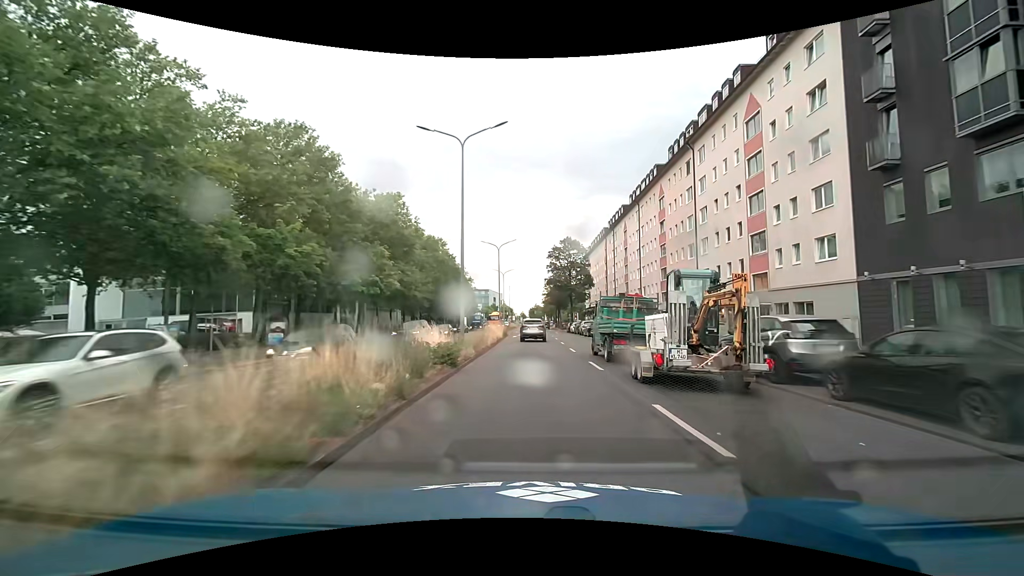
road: primary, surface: asphalt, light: Day
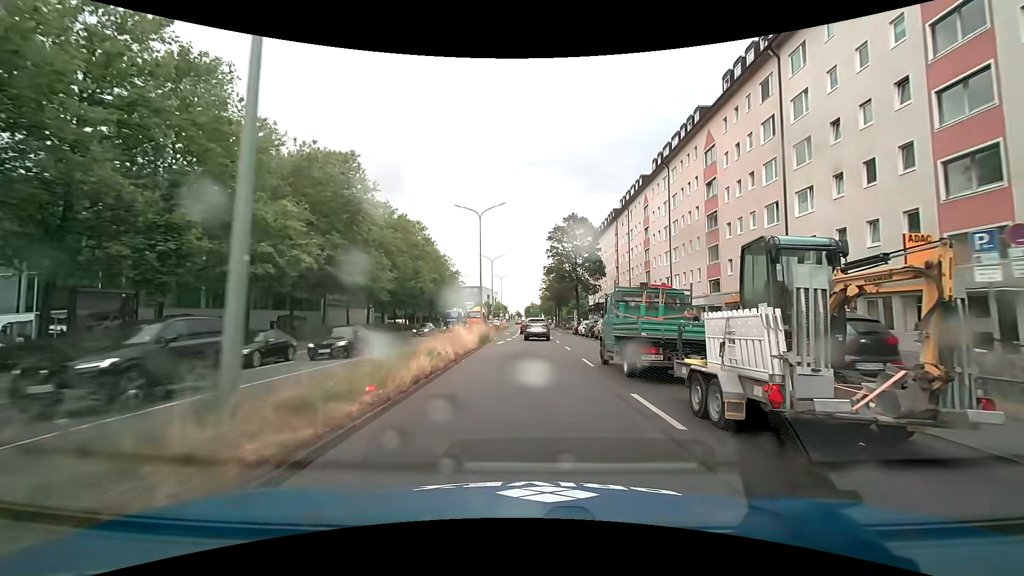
(0.0, +16.9) m; 0°
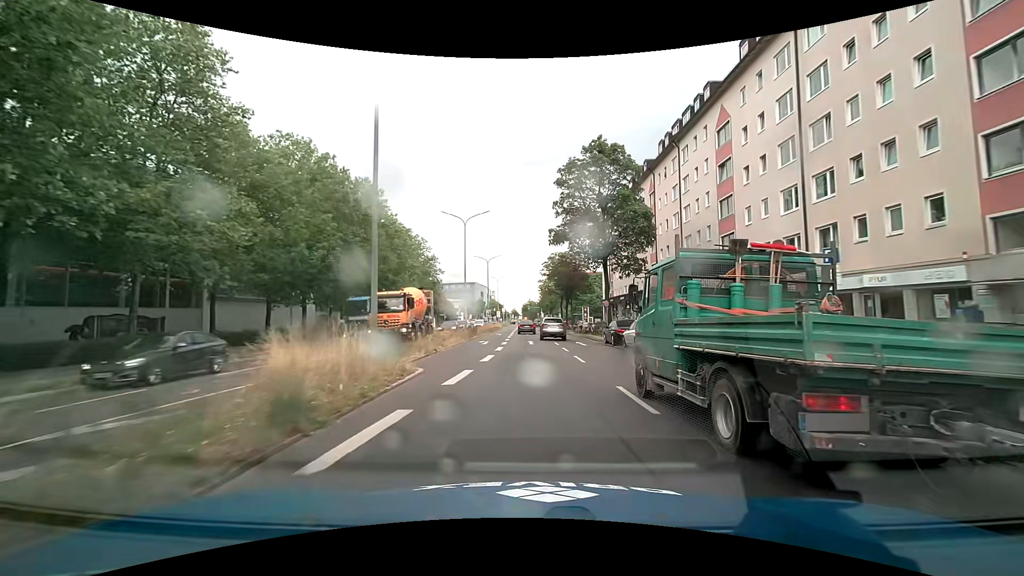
(+0.1, +26.1) m; +1°
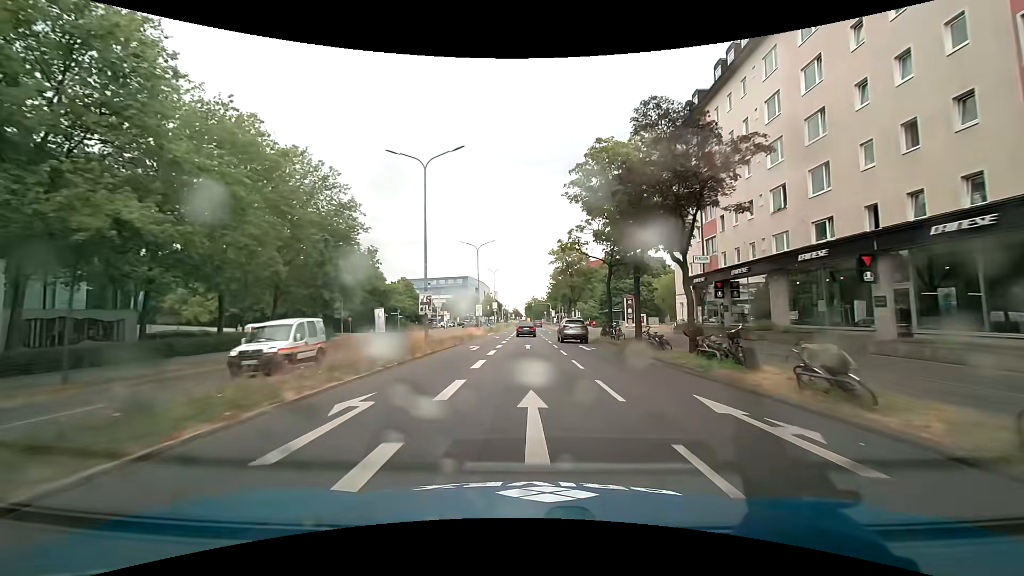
(-0.4, +44.1) m; 0°
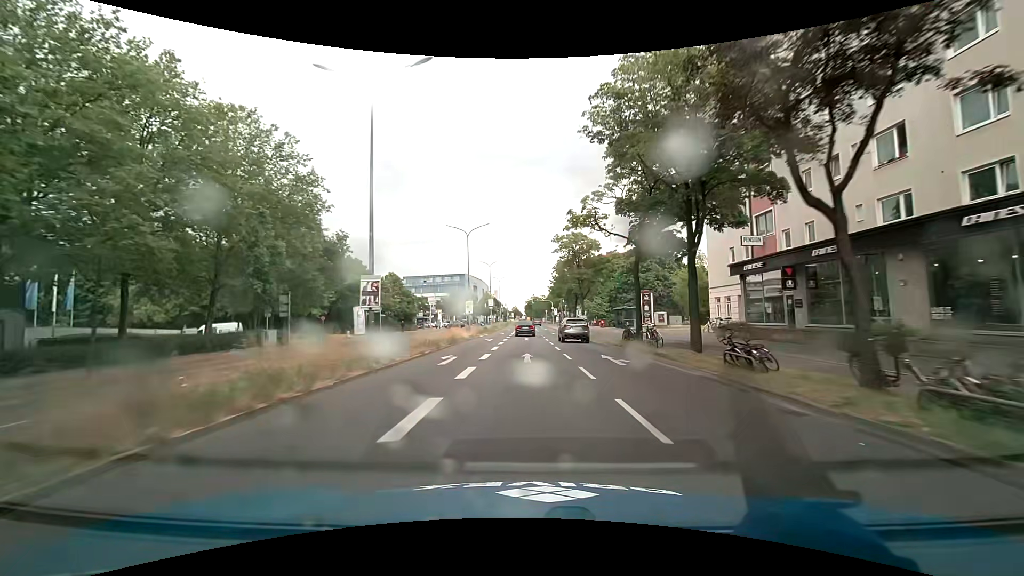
(0.0, +9.0) m; -1°
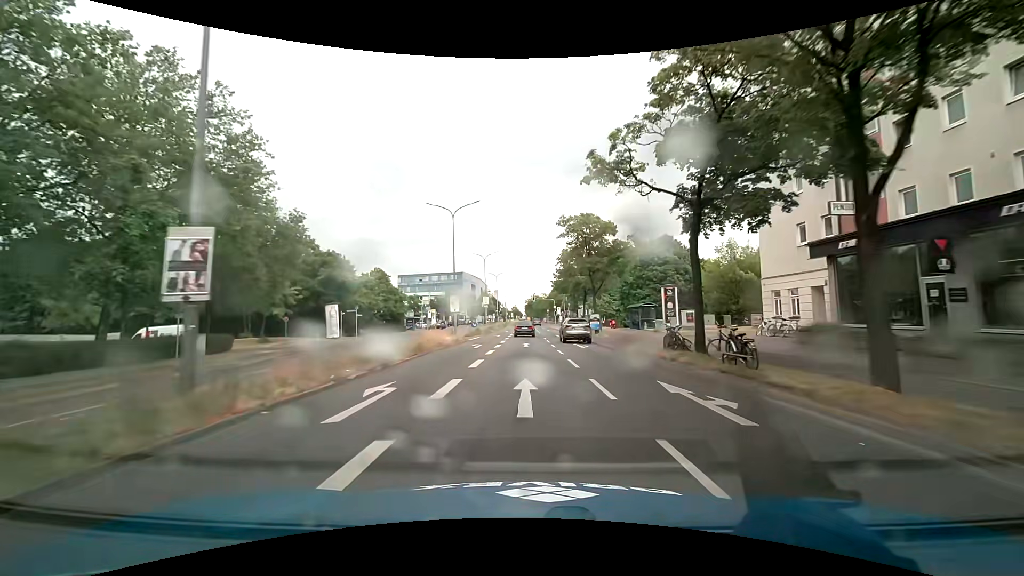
(0.0, +9.0) m; 0°
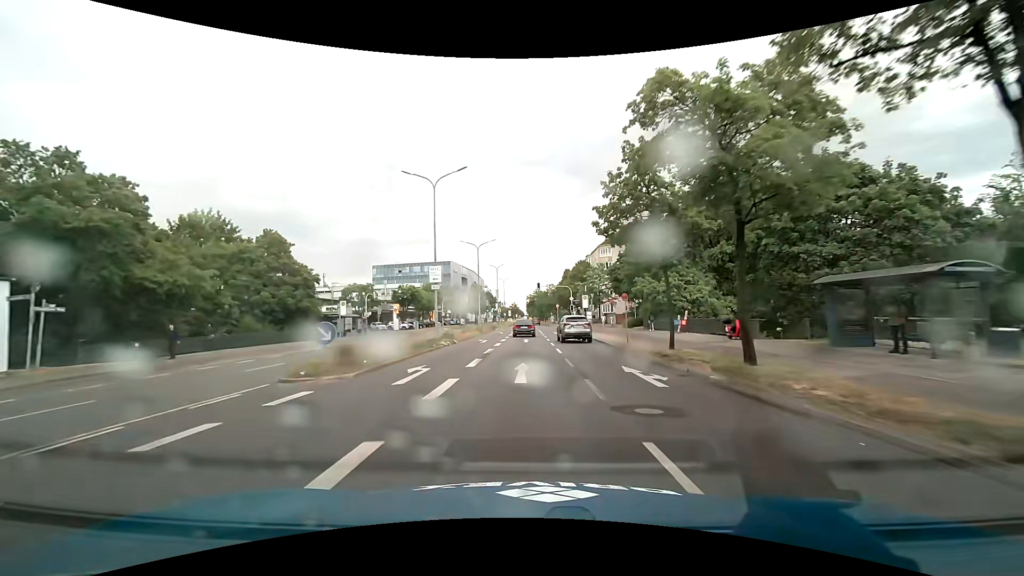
(-0.1, +36.2) m; 0°
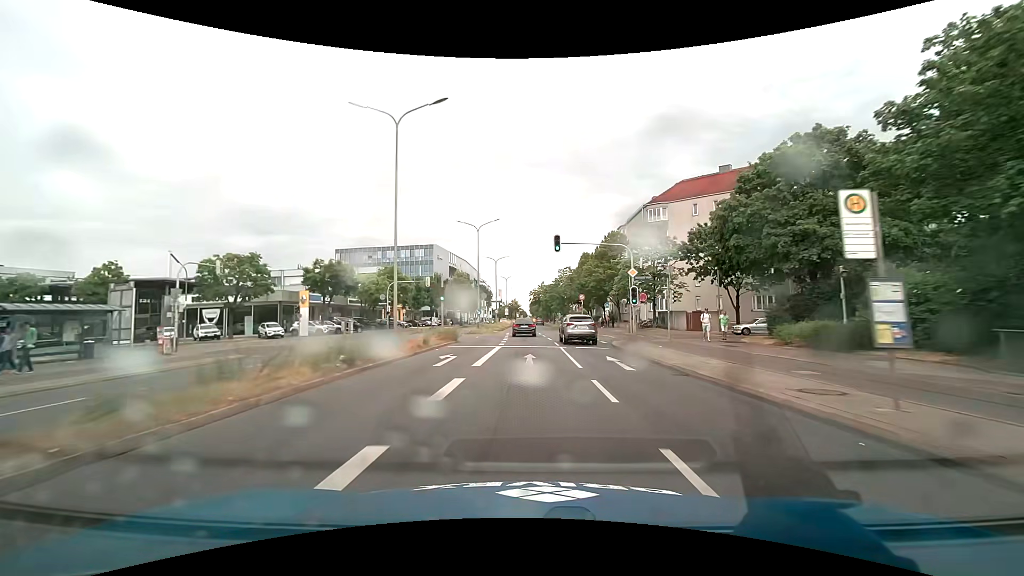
(-0.5, +36.4) m; -1°
(0, +10) (0, +20) (0, +30) (0, +40) (0, +50) (0, +60) (0, +70) (0, +80) (0, +90) (0, +100) m
